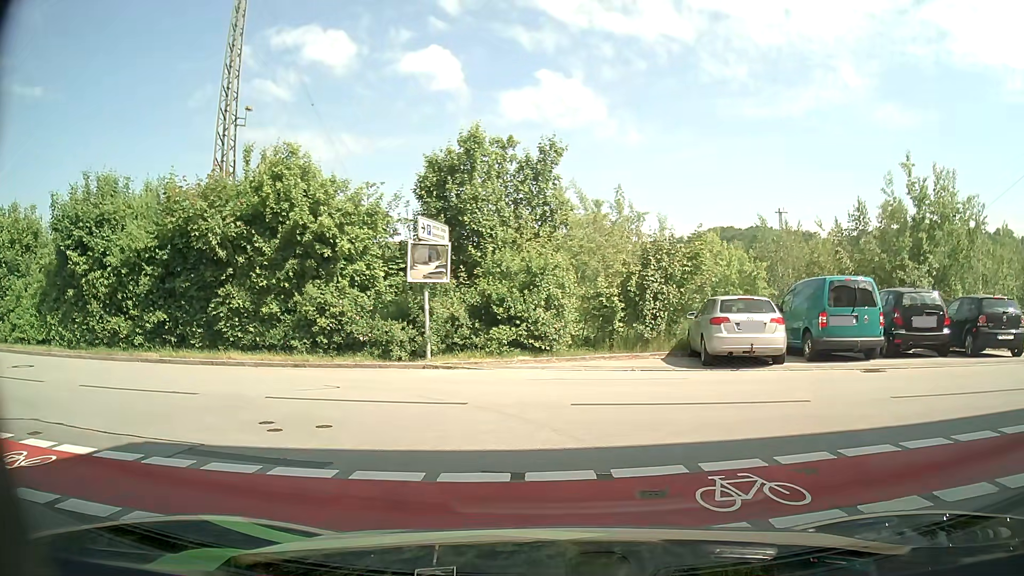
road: residential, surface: asphalt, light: Day
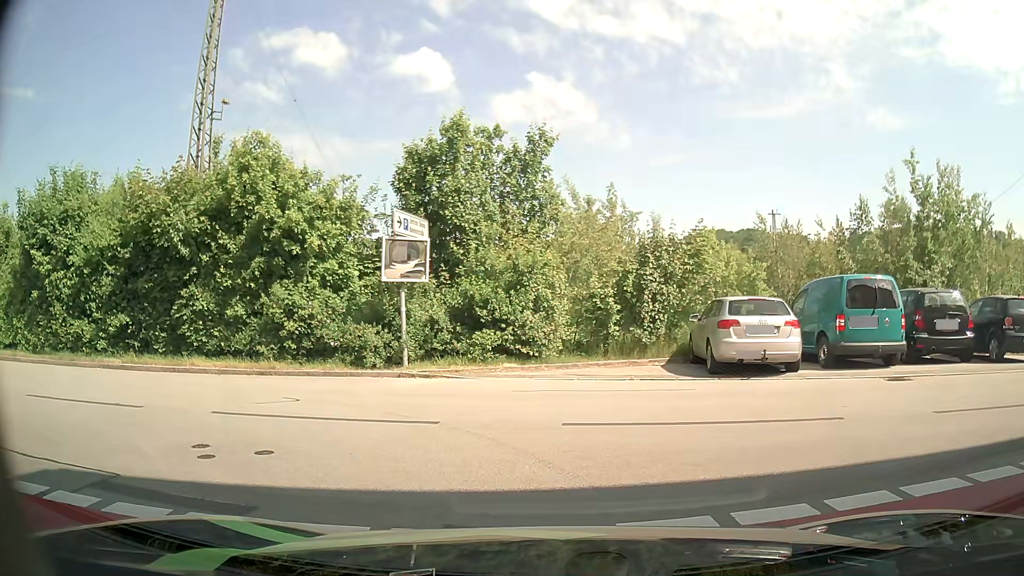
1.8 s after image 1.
(0.0, +1.4) m; 0°
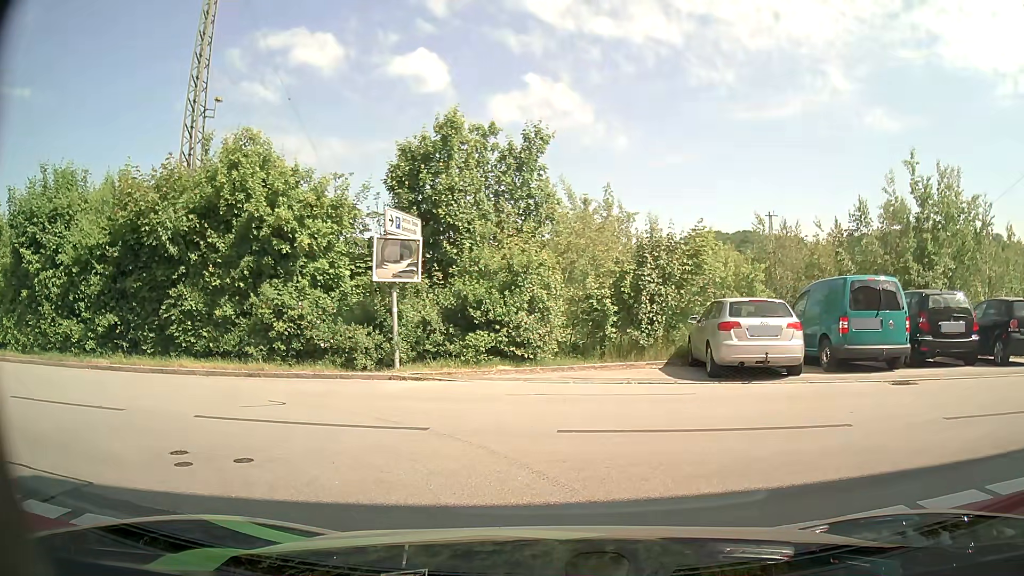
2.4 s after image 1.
(0.0, +0.4) m; 0°
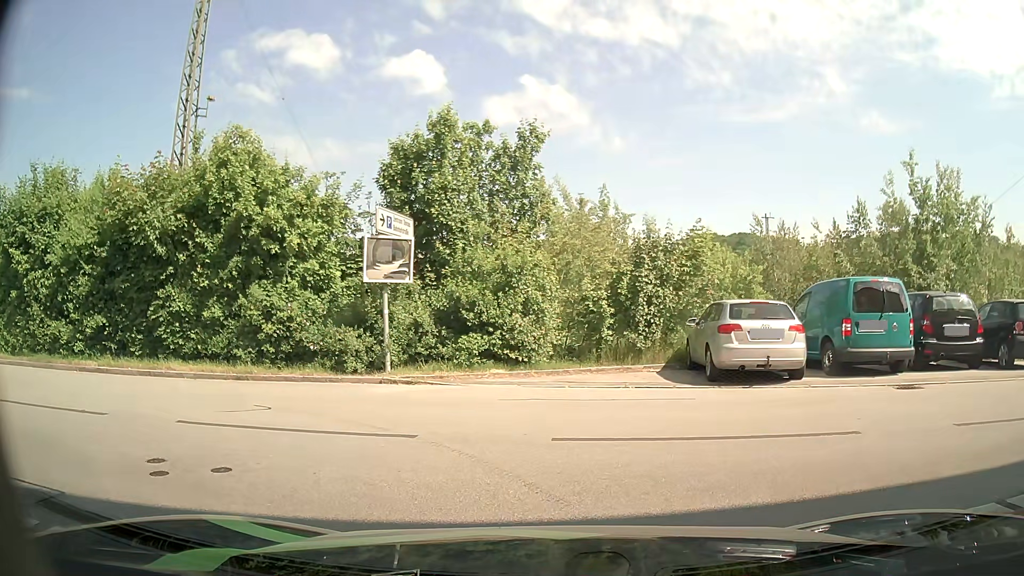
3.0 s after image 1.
(0.0, +0.4) m; 0°
